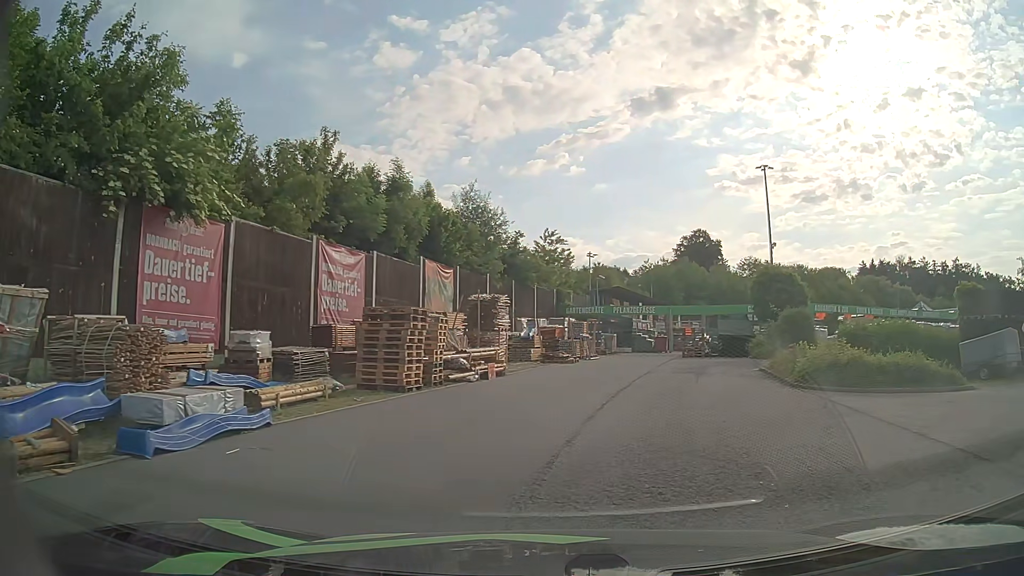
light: Day
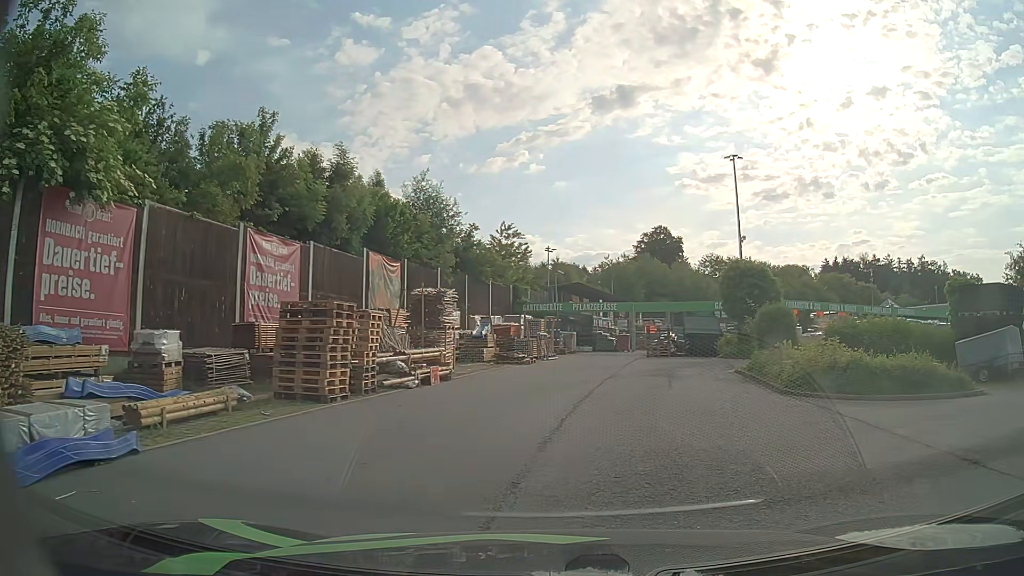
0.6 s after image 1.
(+0.1, +2.2) m; +5°
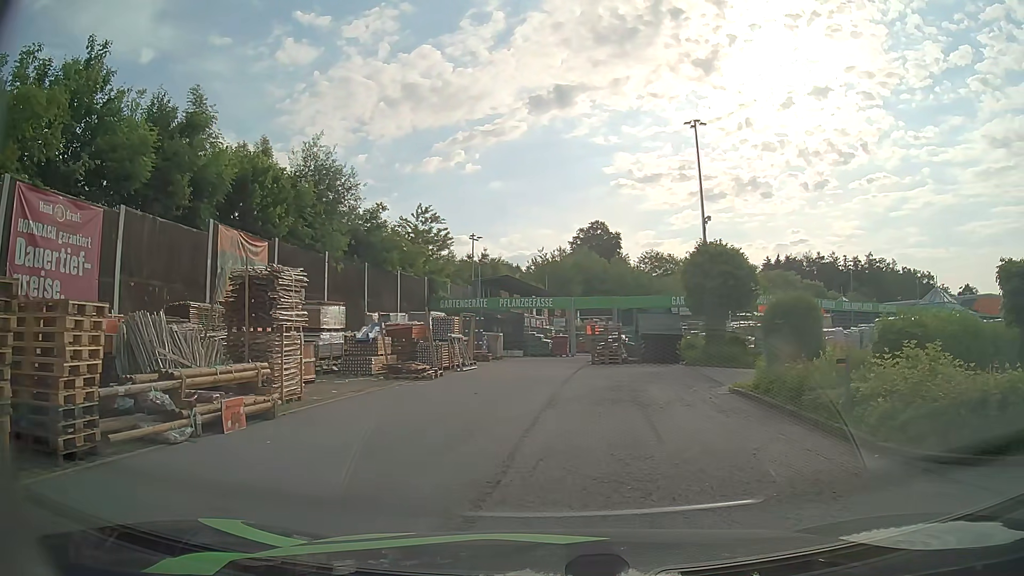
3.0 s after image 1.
(+0.5, +7.3) m; +5°
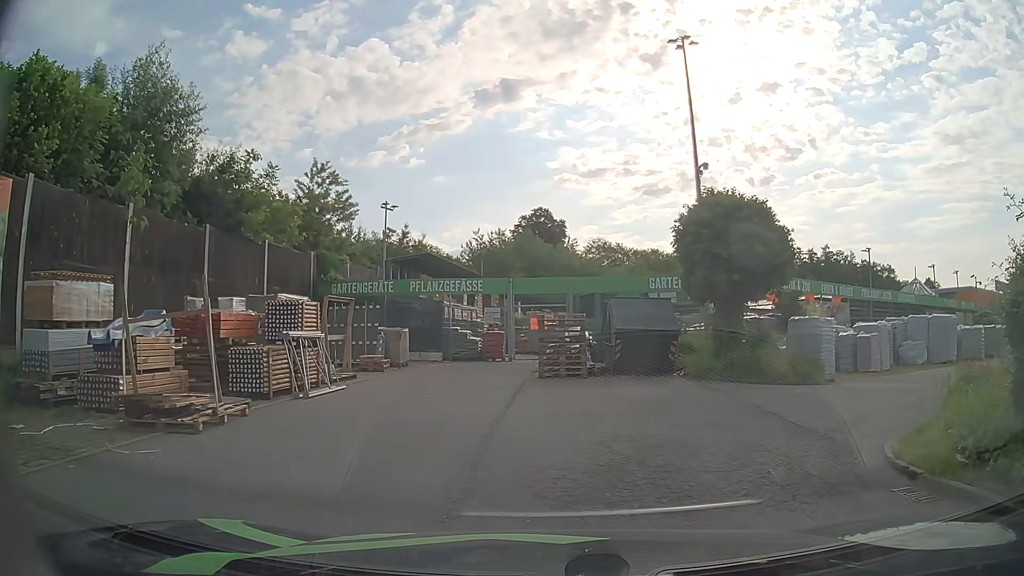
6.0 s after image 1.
(+0.4, +10.1) m; +6°
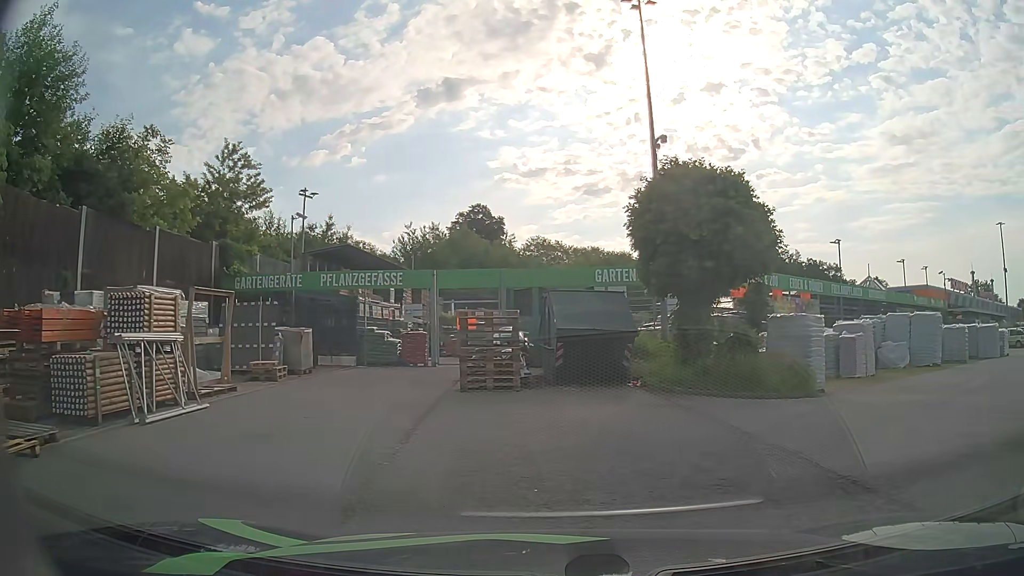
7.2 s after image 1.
(+0.1, +3.5) m; +5°
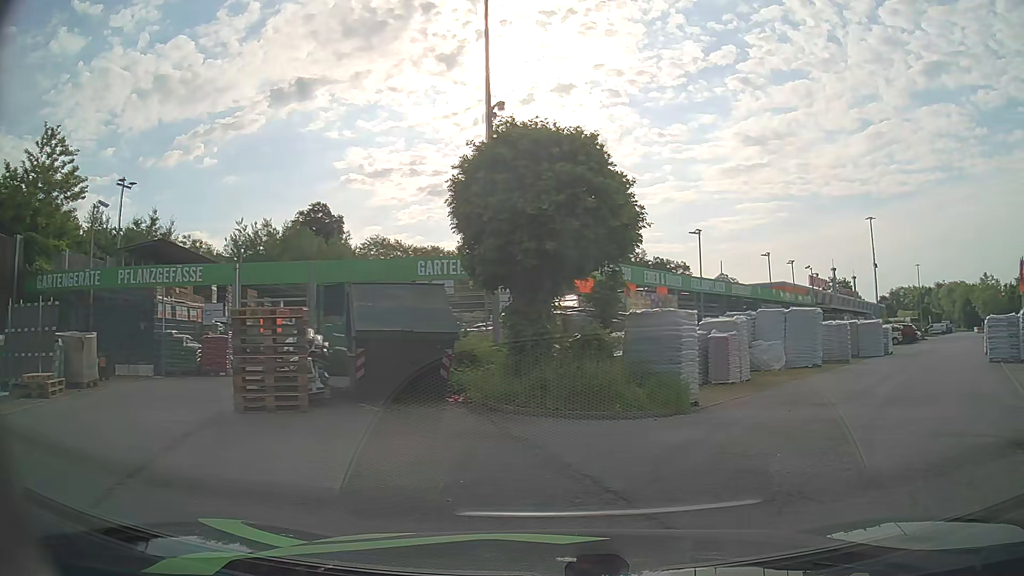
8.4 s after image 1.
(+0.4, +3.1) m; +14°
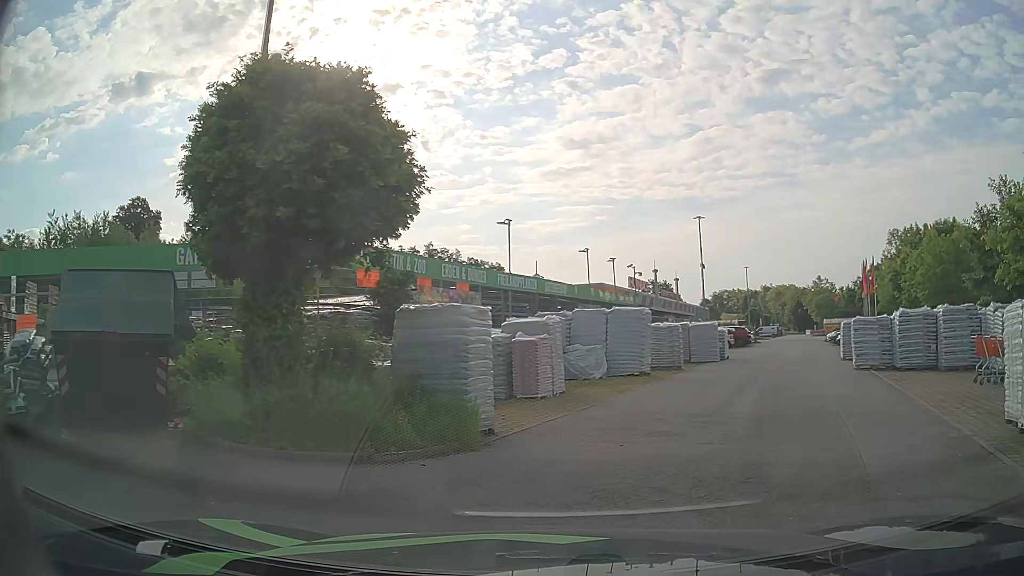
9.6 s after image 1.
(+0.5, +3.2) m; +16°
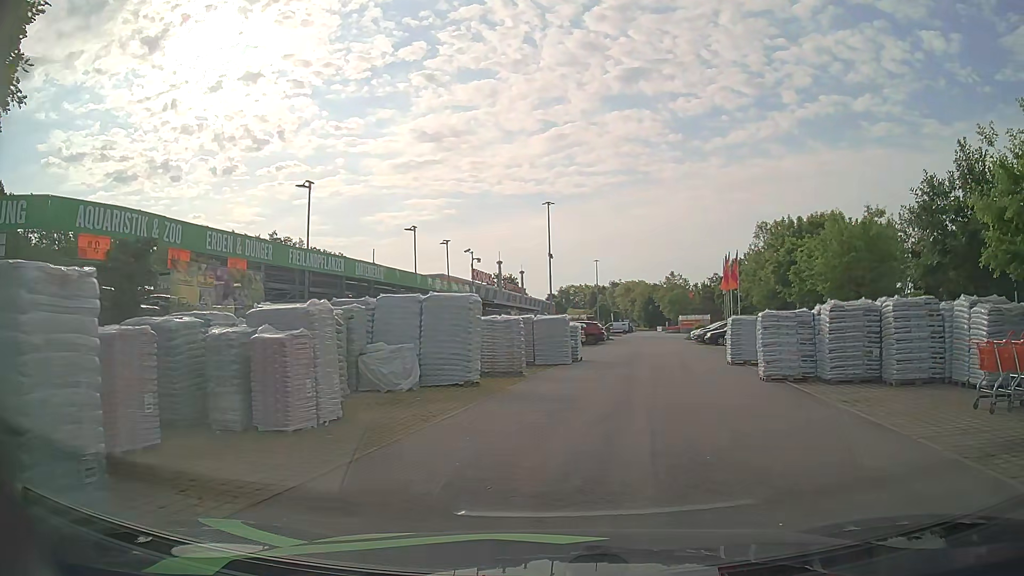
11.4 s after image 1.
(+0.8, +5.6) m; +13°
